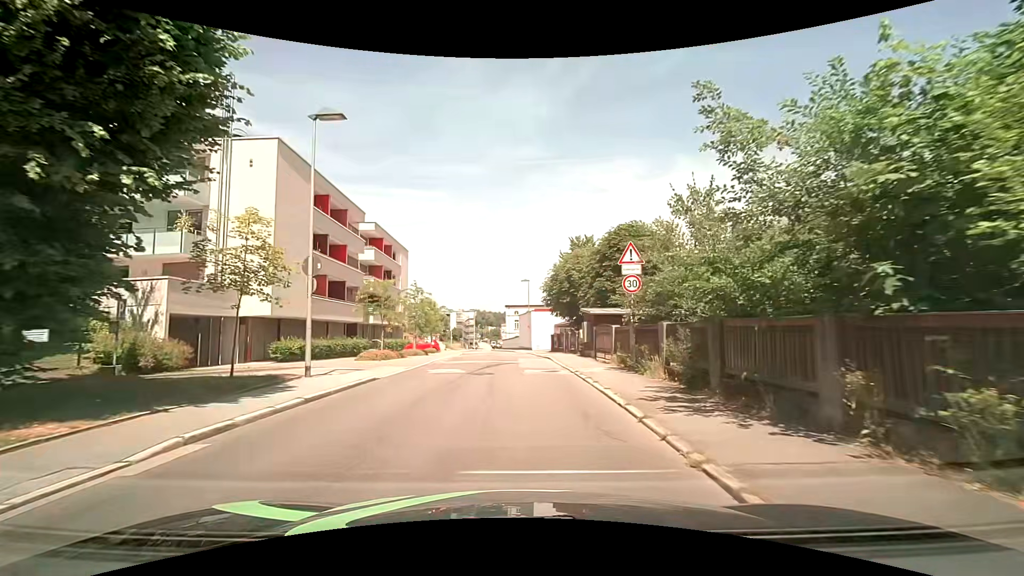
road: residential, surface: asphalt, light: Day
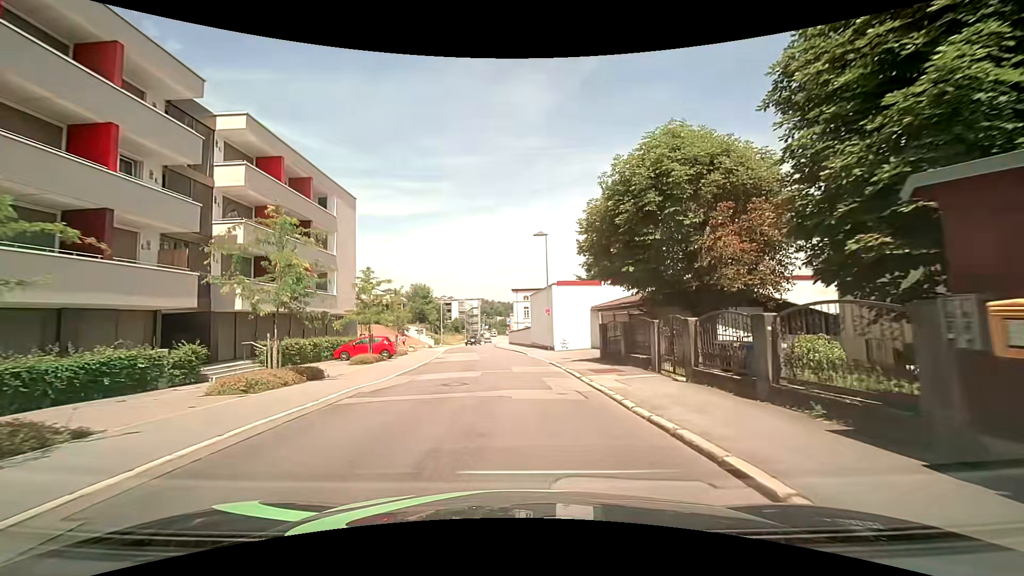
(-0.2, +23.8) m; -2°
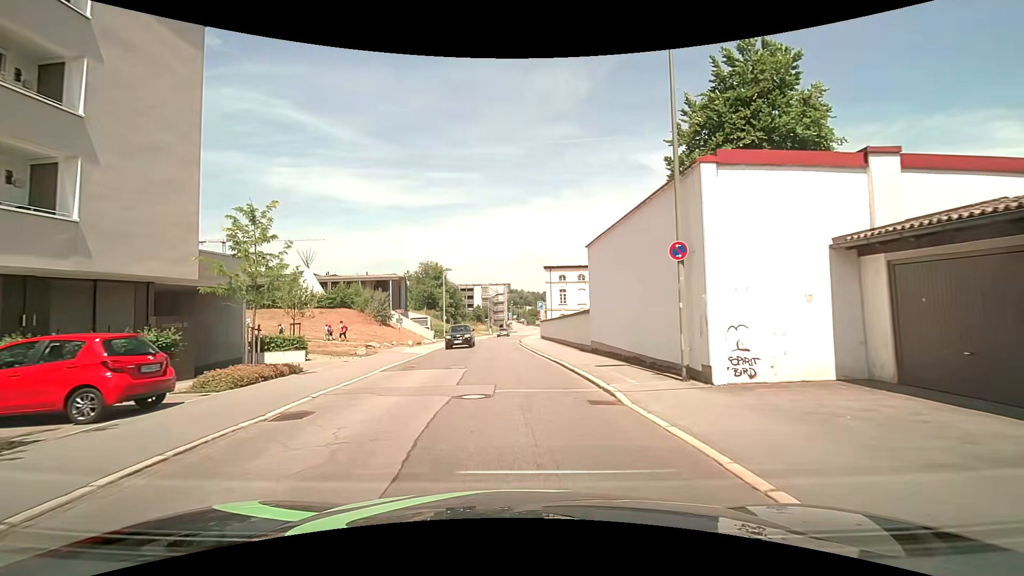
(-0.4, +23.8) m; -3°
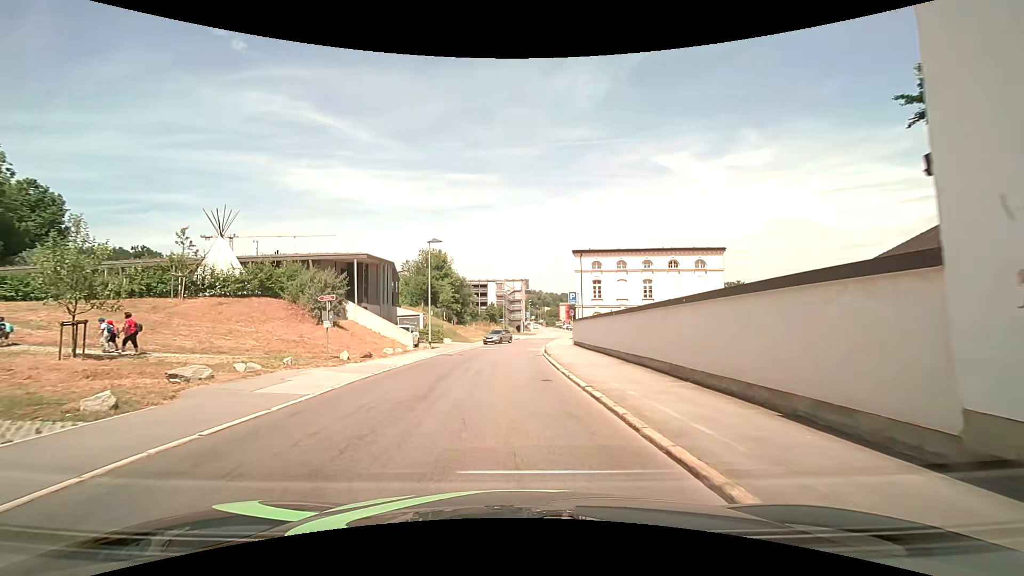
(-0.2, +18.3) m; -2°
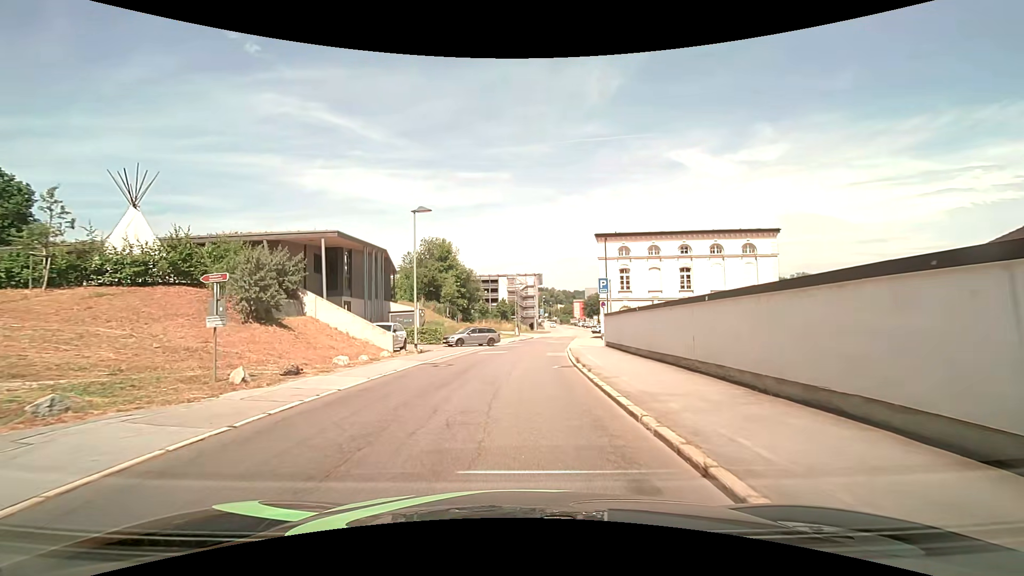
(-0.1, +9.1) m; -2°
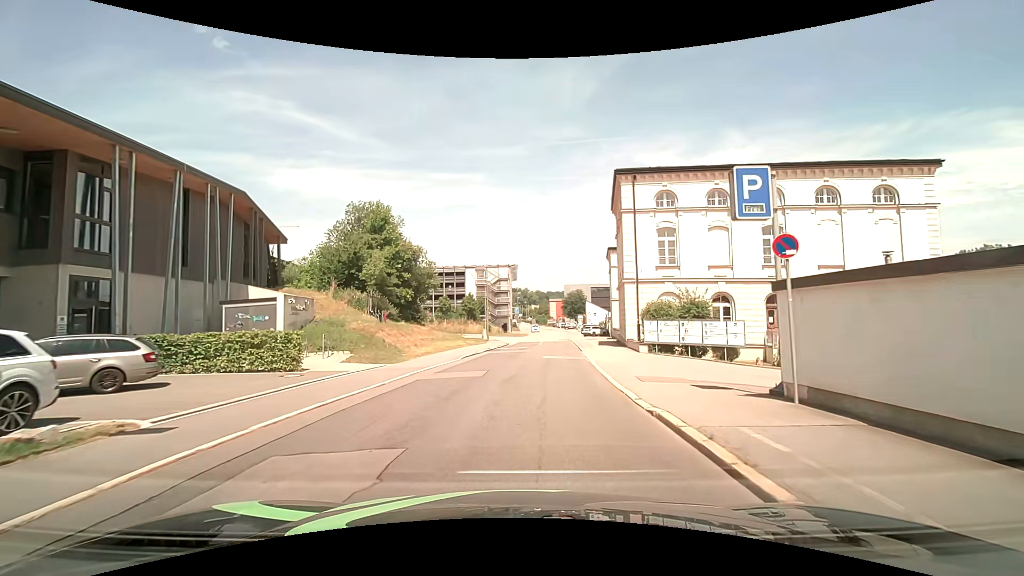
(+0.4, +22.7) m; +3°
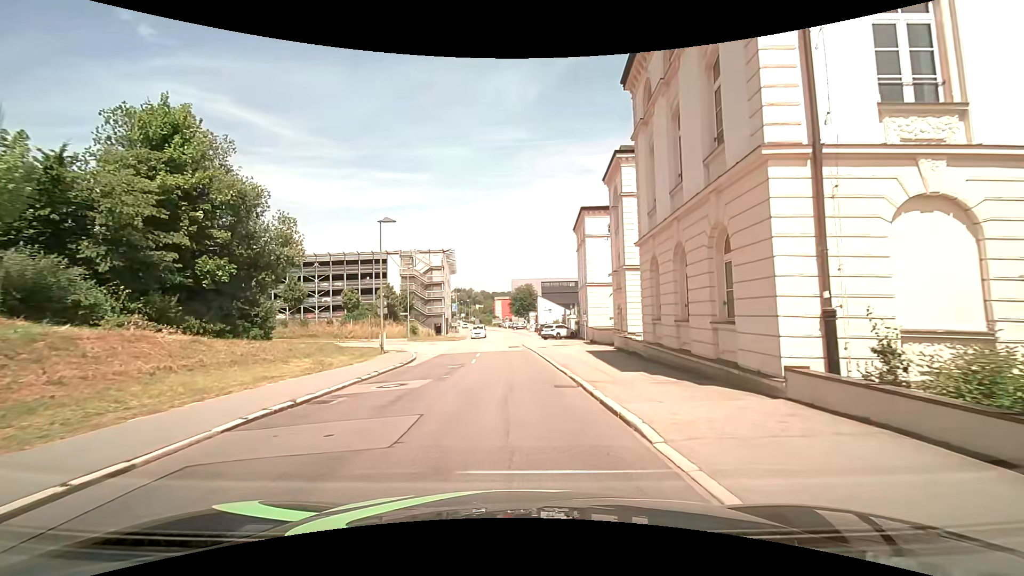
(+1.4, +23.4) m; +7°
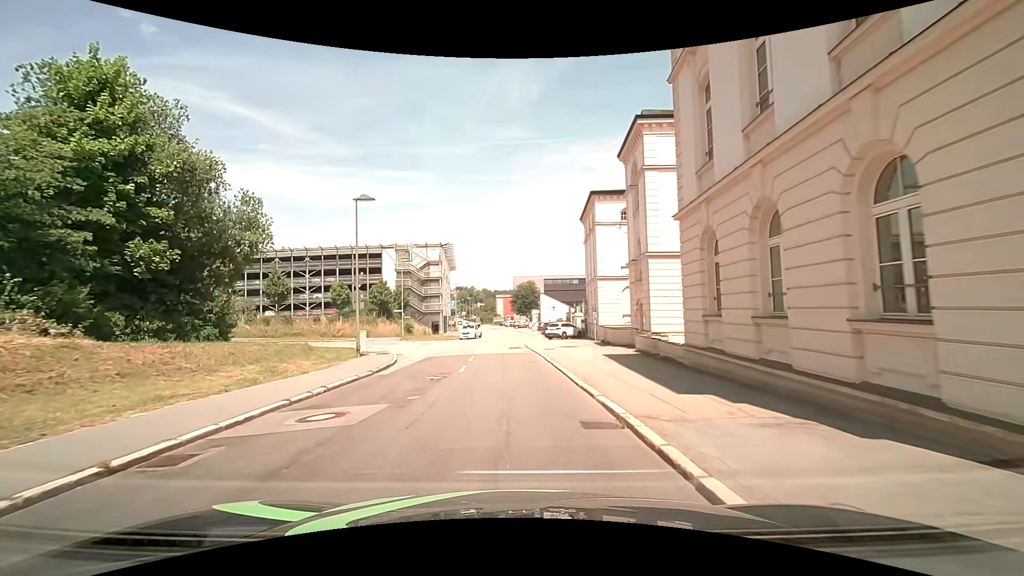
(0.0, +4.8) m; -1°
(0, +10) (0, +20) (0, +30) (-1, +40) (0, +50) (0, +60) (0, +70) (0, +80) (0, +90) (-1, +100) m
